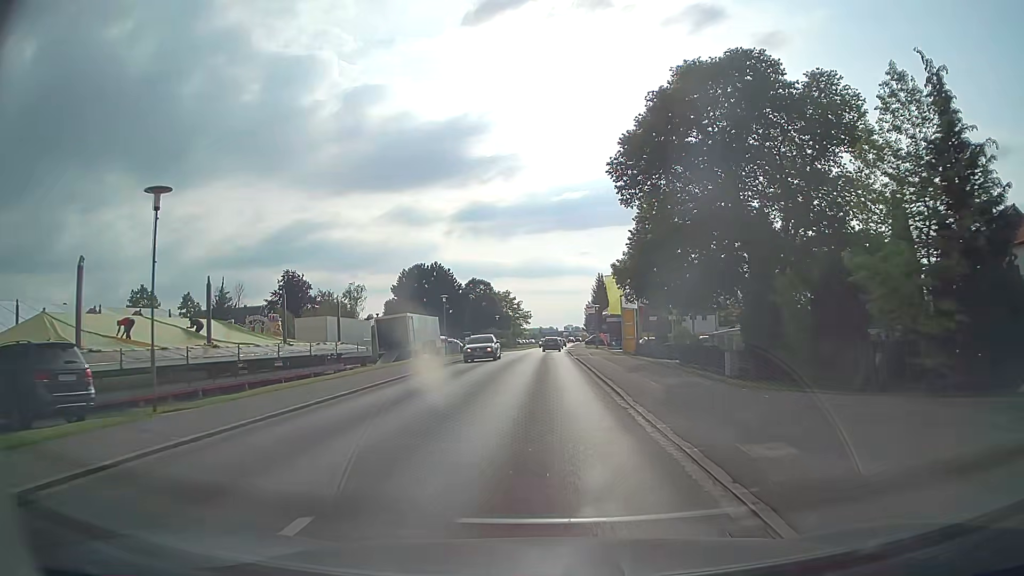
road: tertiary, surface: asphalt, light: Day
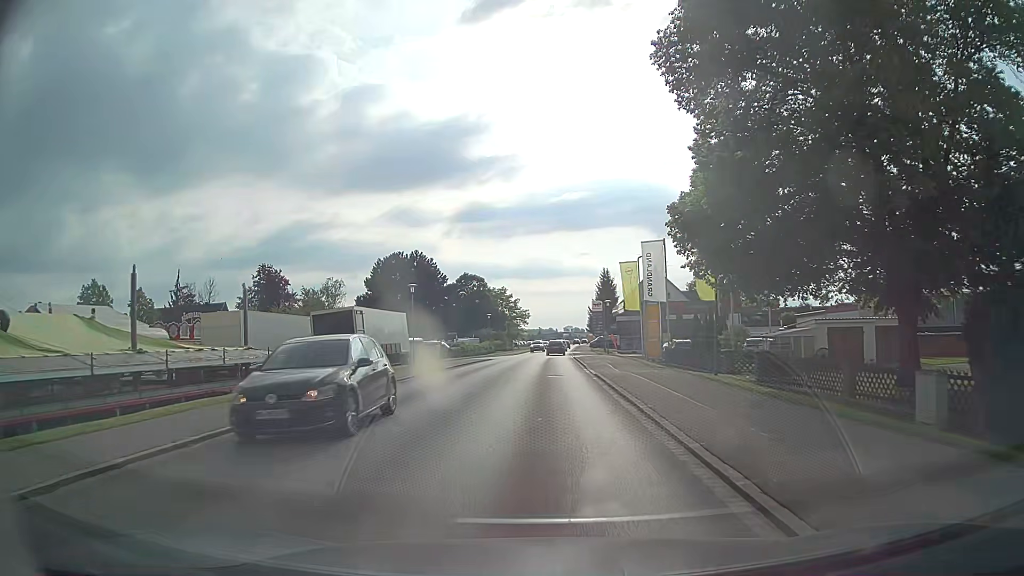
(+0.1, +14.0) m; 0°
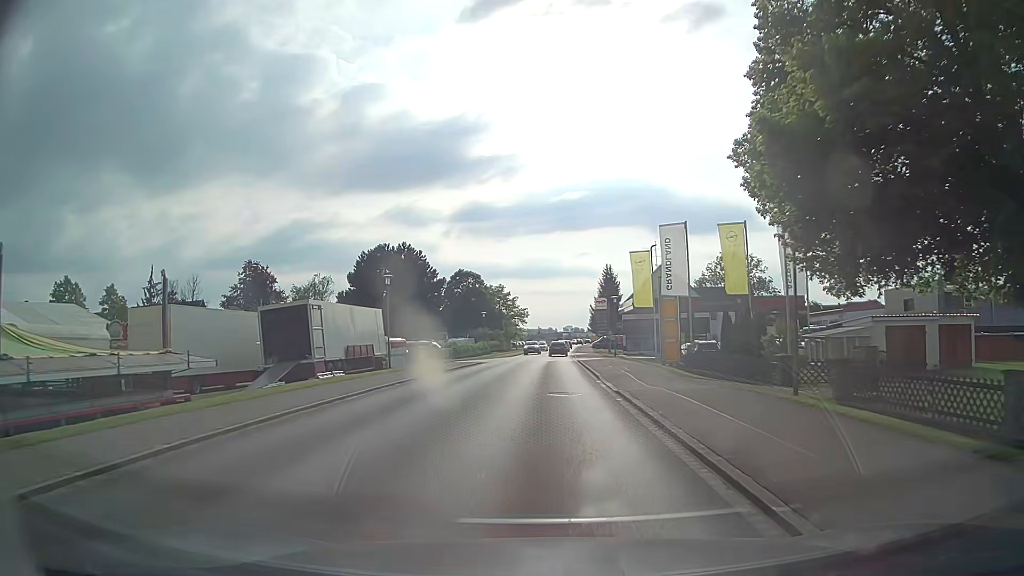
(0.0, +6.9) m; 0°
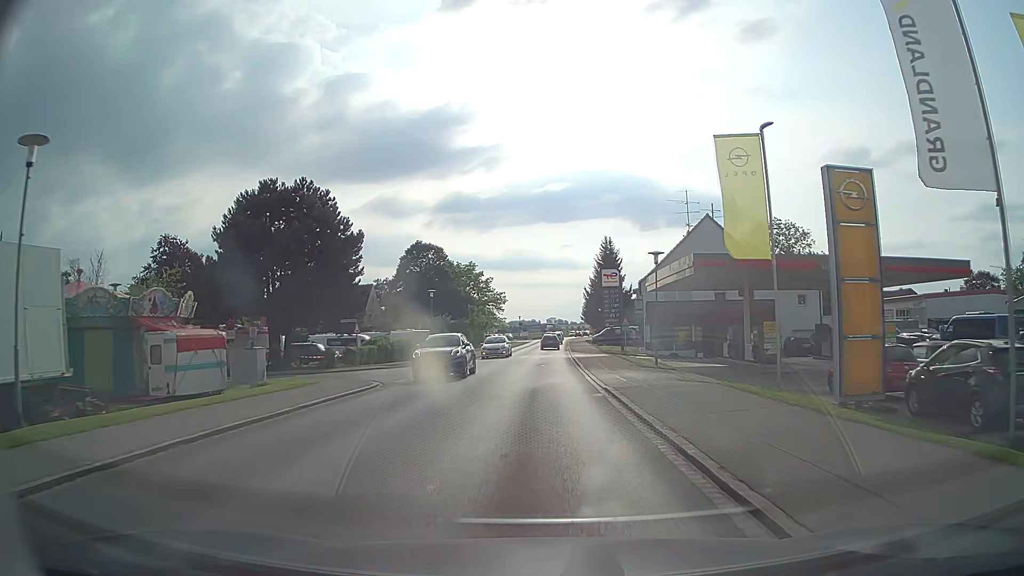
(+0.2, +27.7) m; +1°
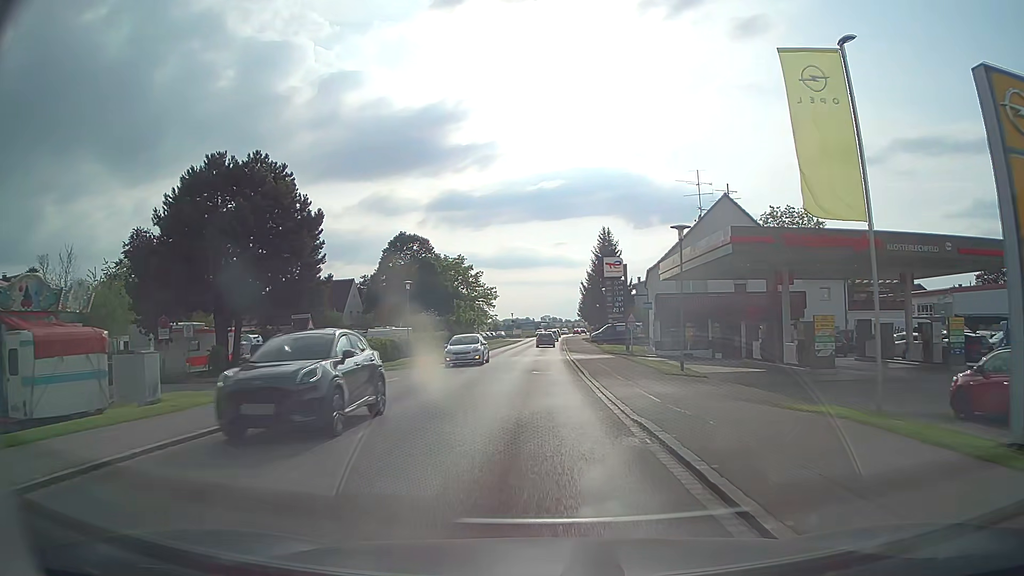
(0.0, +7.0) m; 0°
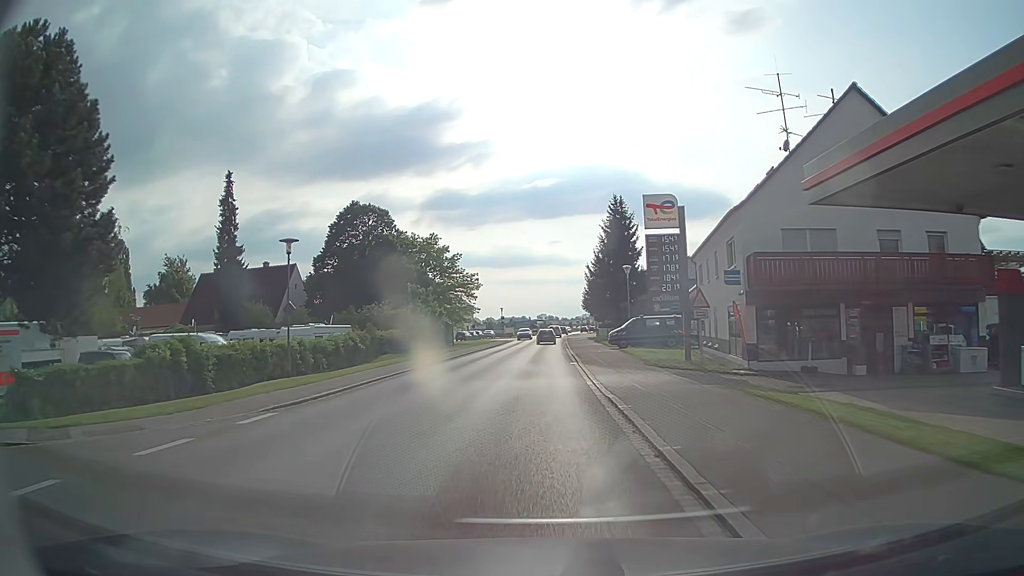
(+0.1, +21.0) m; +1°
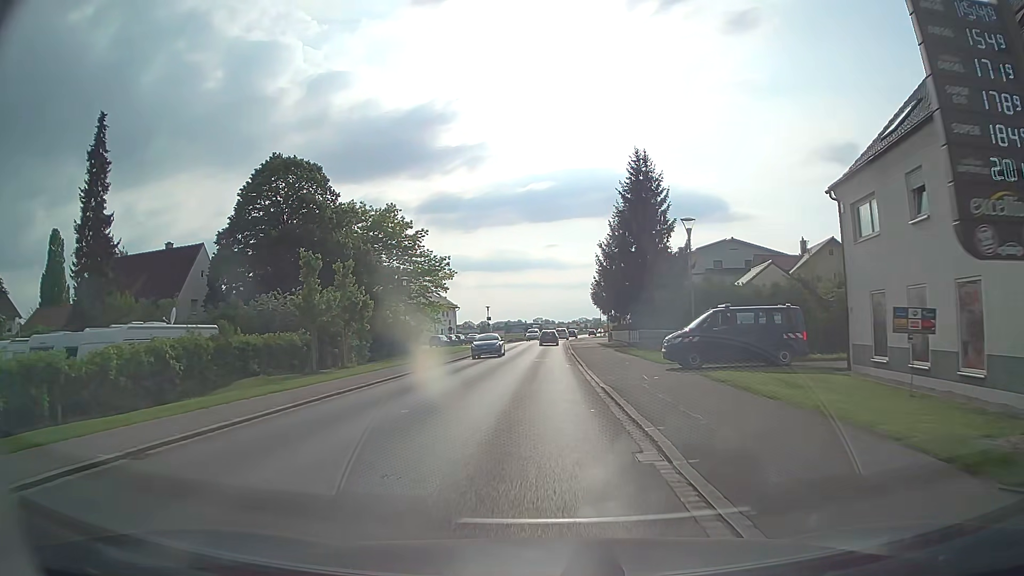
(0.0, +20.6) m; +1°
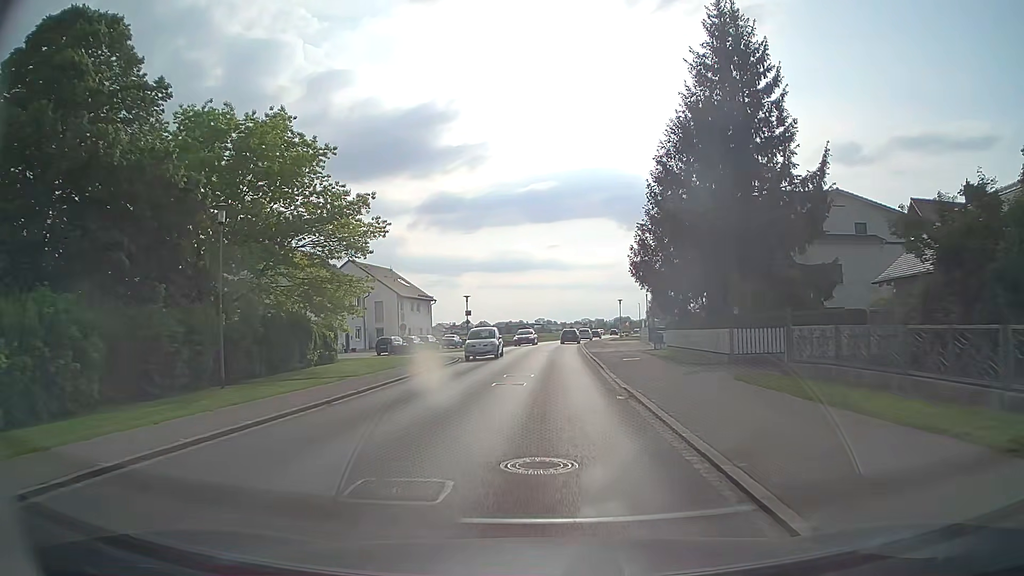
(-0.2, +26.6) m; -1°
(0, +10) (0, +20) (+1, +30) (+1, +40) (+1, +50) (+2, +60) (+3, +70) (+4, +80) (+5, +90) (+7, +100) m
